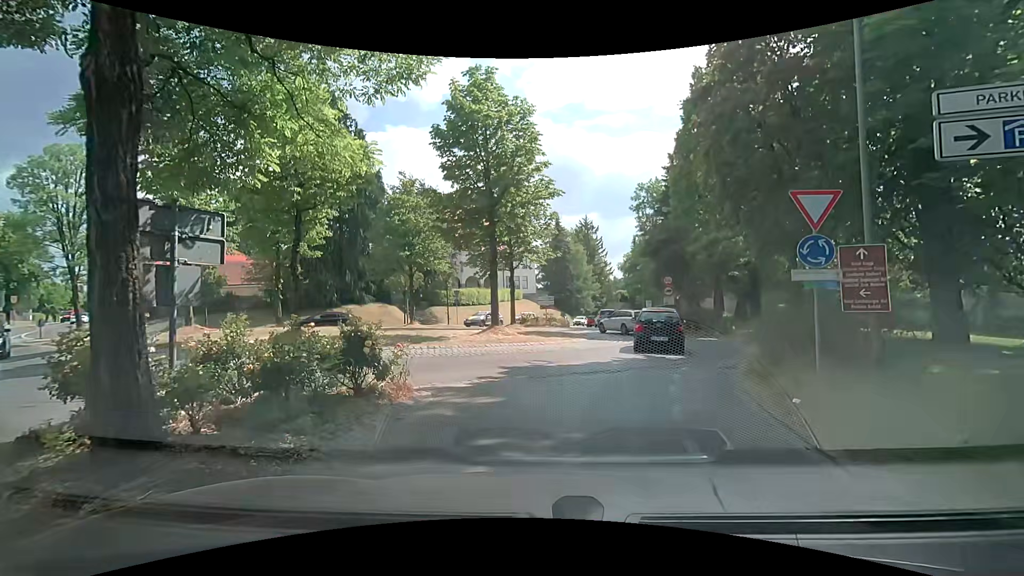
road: secondary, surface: asphalt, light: Day
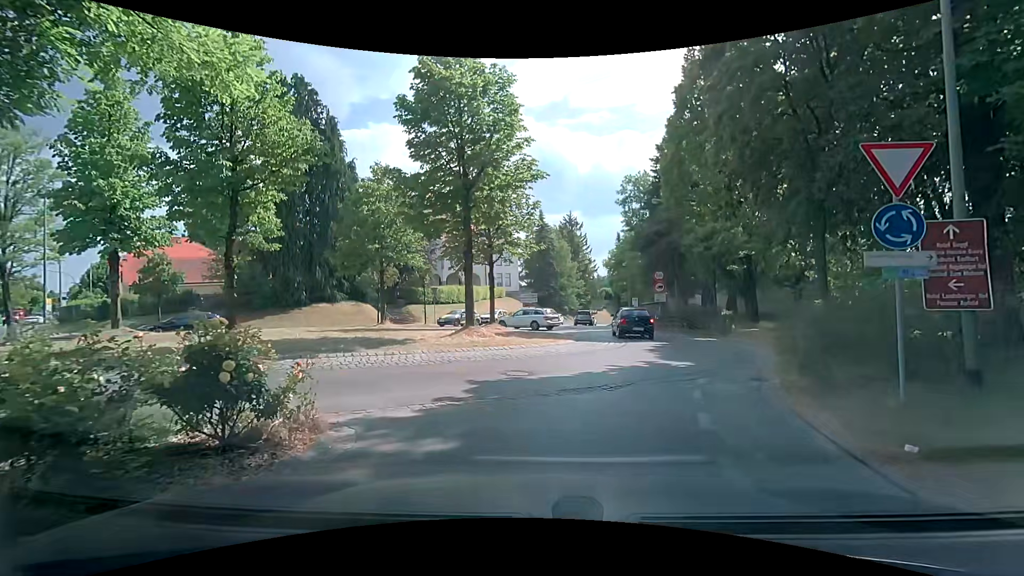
(0.0, +2.6) m; 0°
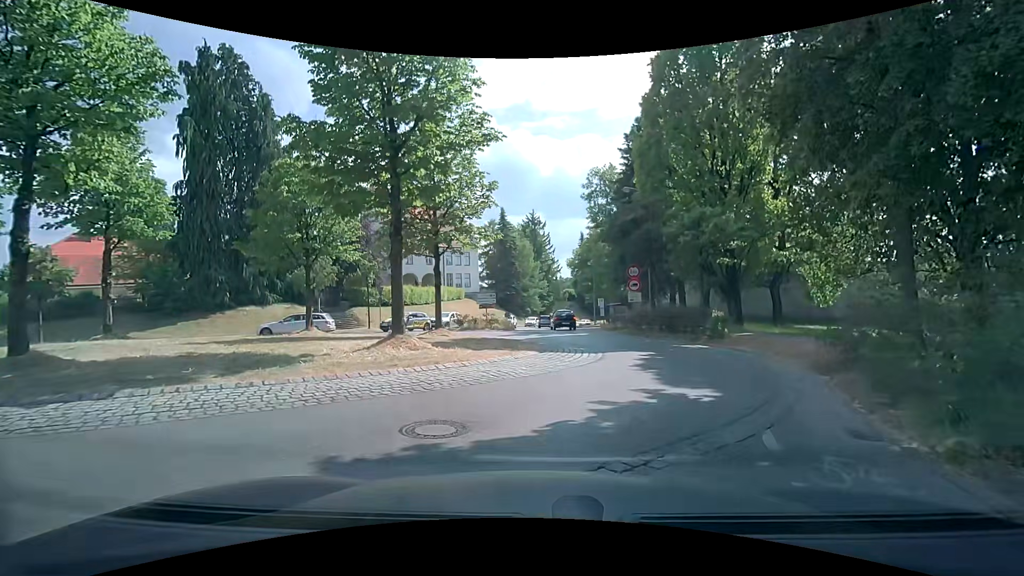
(+0.2, +4.8) m; +3°
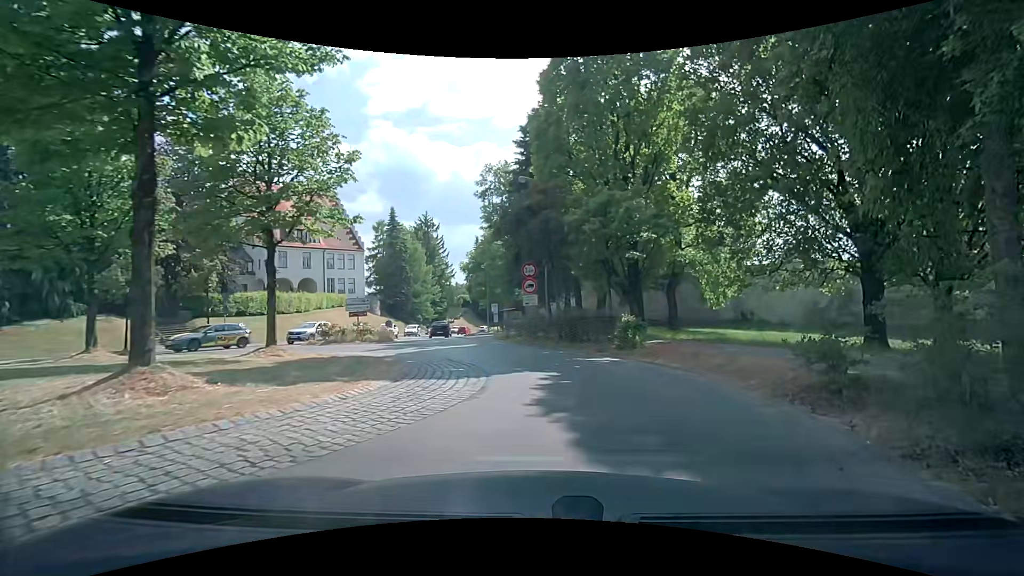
(+0.5, +4.9) m; +13°
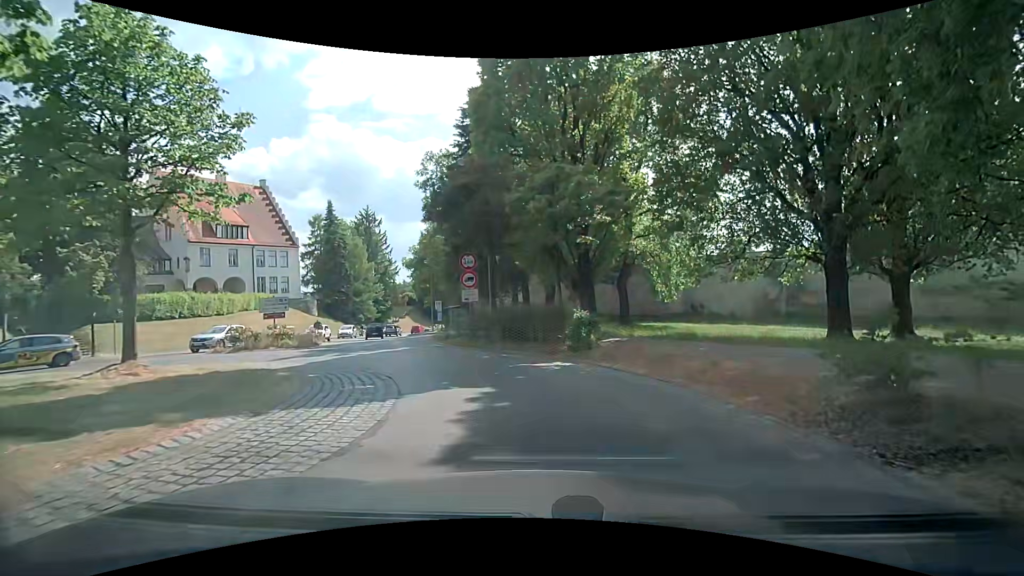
(+0.2, +2.9) m; +7°
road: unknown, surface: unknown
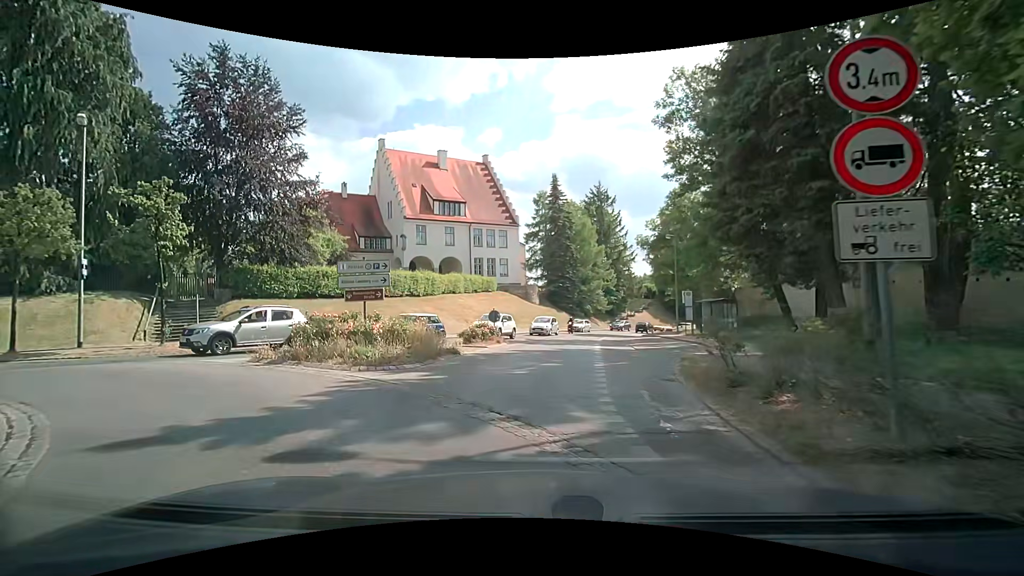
(-2.6, +15.7) m; -26°
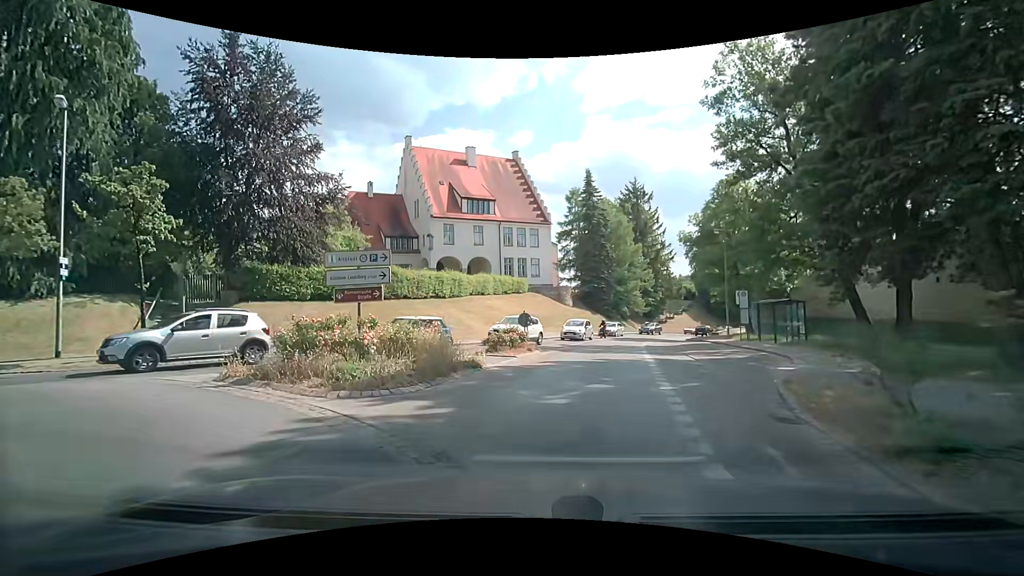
(-0.1, +3.1) m; -5°
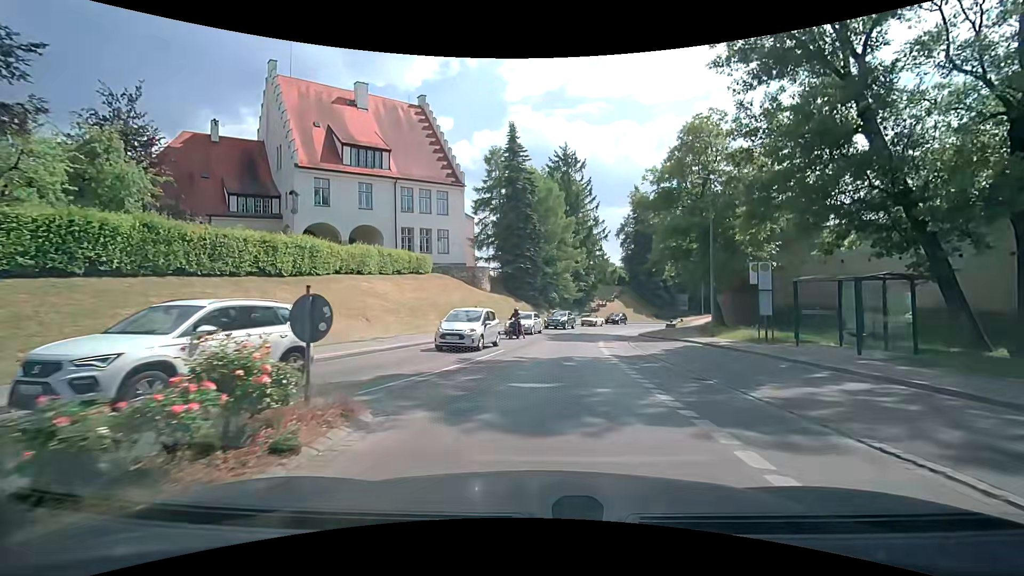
(+1.2, +14.7) m; +11°
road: secondary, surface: asphalt
(0, +10) (0, +20) (+1, +30) (+3, +40) (+6, +49) (+10, +59) (+15, +67) (+20, +76) (+27, +83) (+34, +91) m
